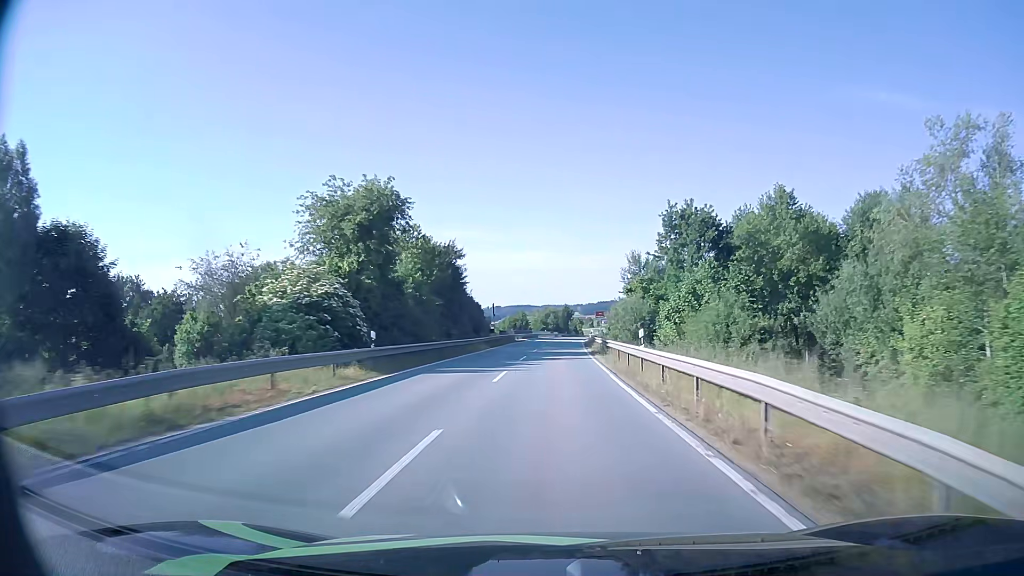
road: tertiary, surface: asphalt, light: Day
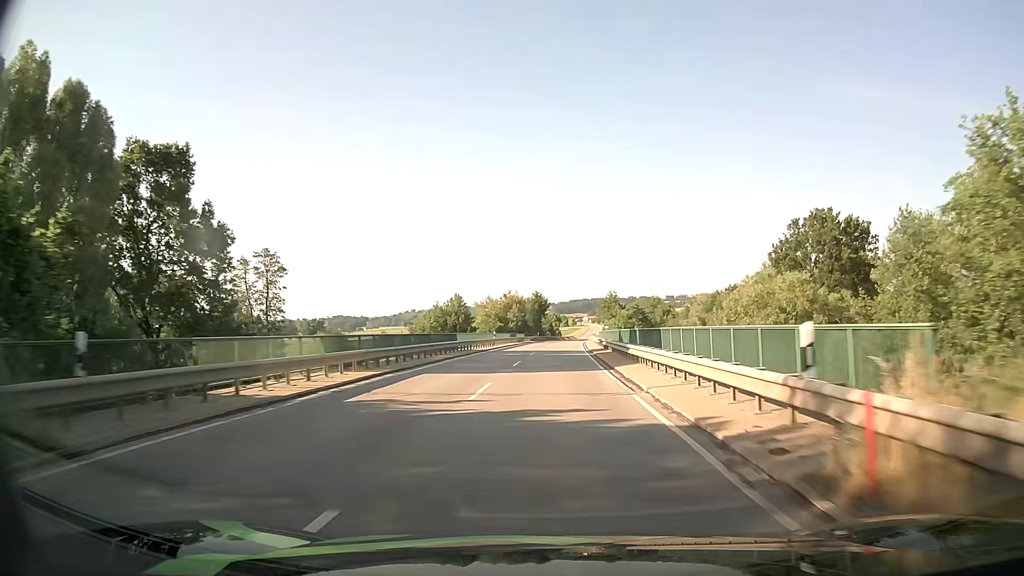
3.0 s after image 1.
(+1.6, +64.7) m; +2°
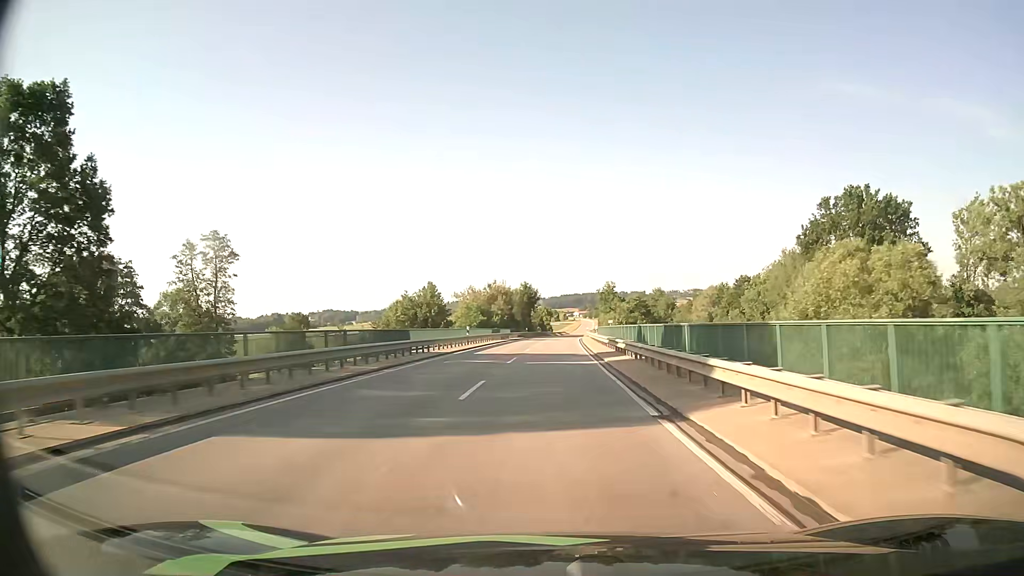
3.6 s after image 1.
(+0.1, +13.0) m; +1°
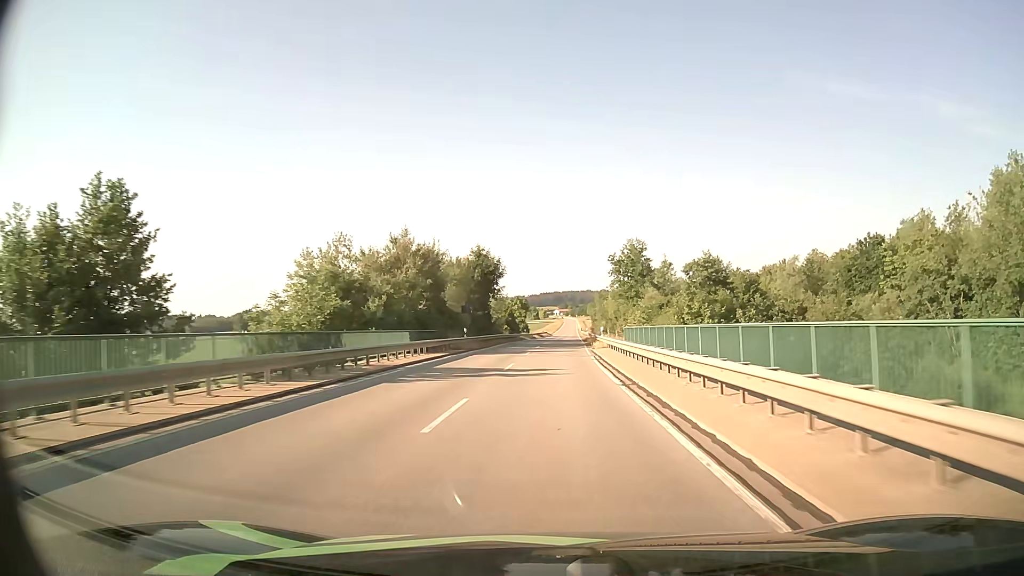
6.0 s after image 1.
(+0.9, +52.2) m; +2°
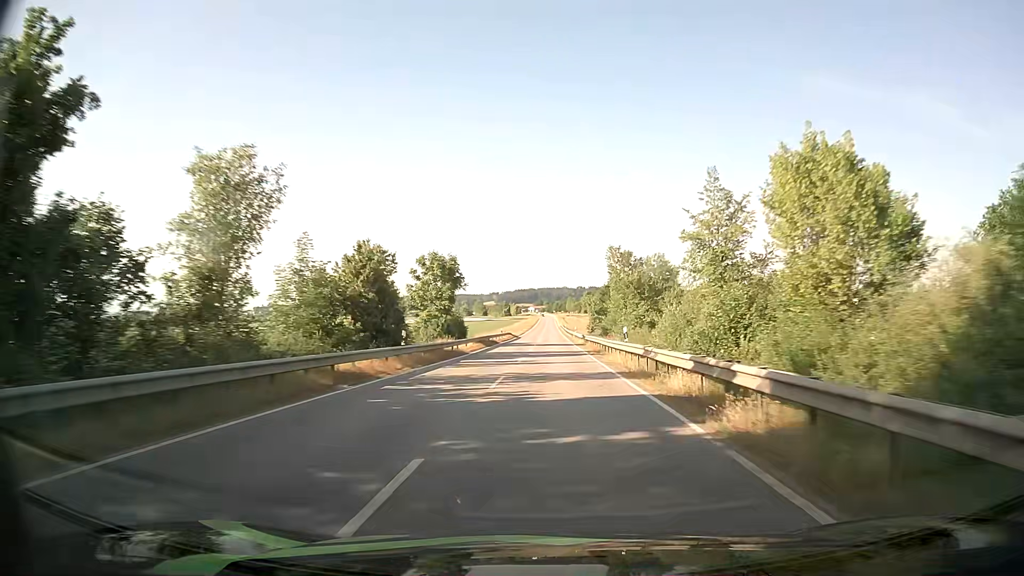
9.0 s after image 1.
(+1.2, +66.4) m; +2°
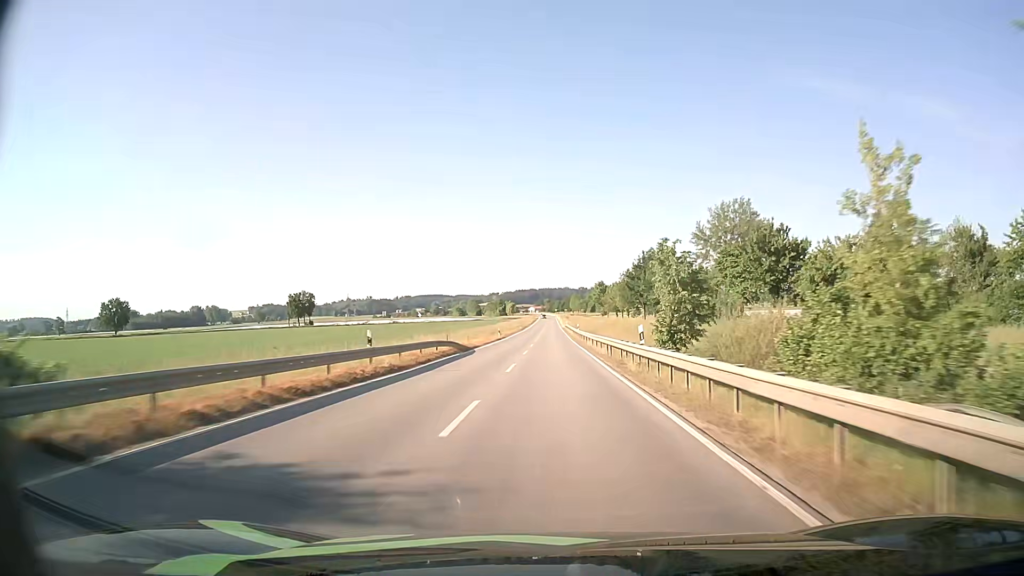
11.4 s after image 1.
(+0.6, +55.5) m; 0°
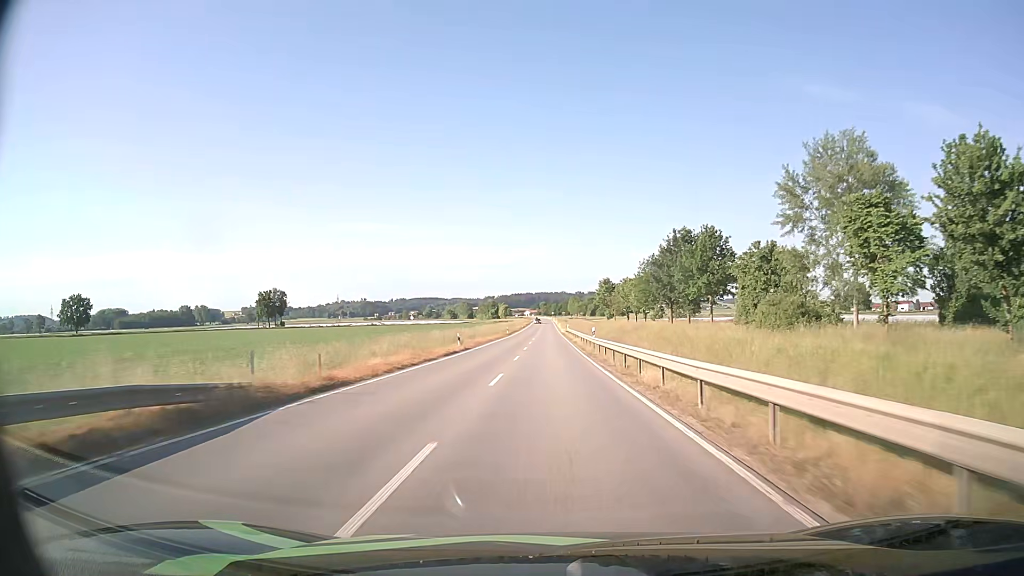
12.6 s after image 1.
(0.0, +28.8) m; 0°
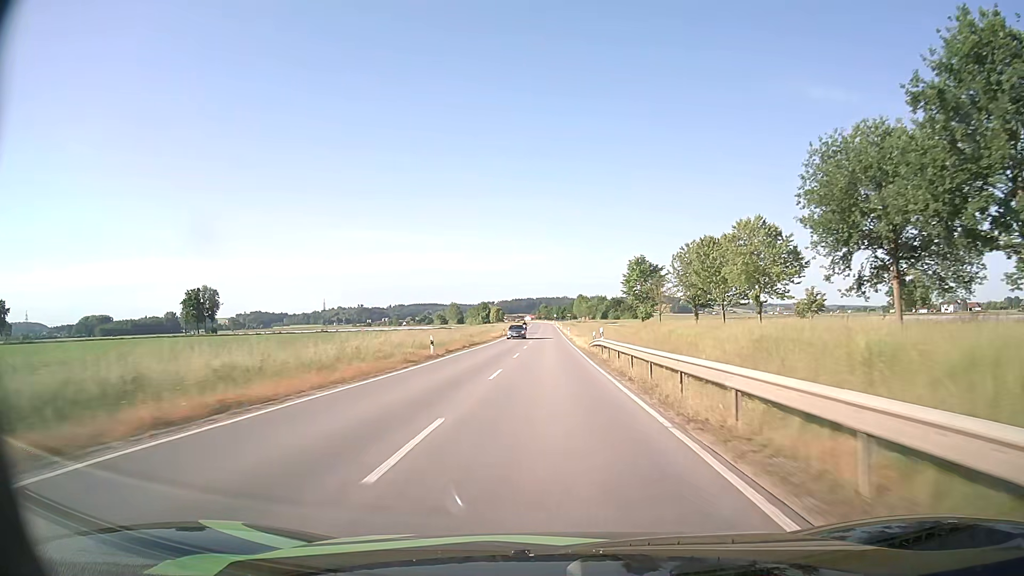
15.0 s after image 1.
(+0.1, +58.9) m; 0°
(0, +10) (0, +20) (0, +30) (0, +40) (0, +50) (0, +60) (0, +70) (0, +80) (0, +90) (0, +100) m
